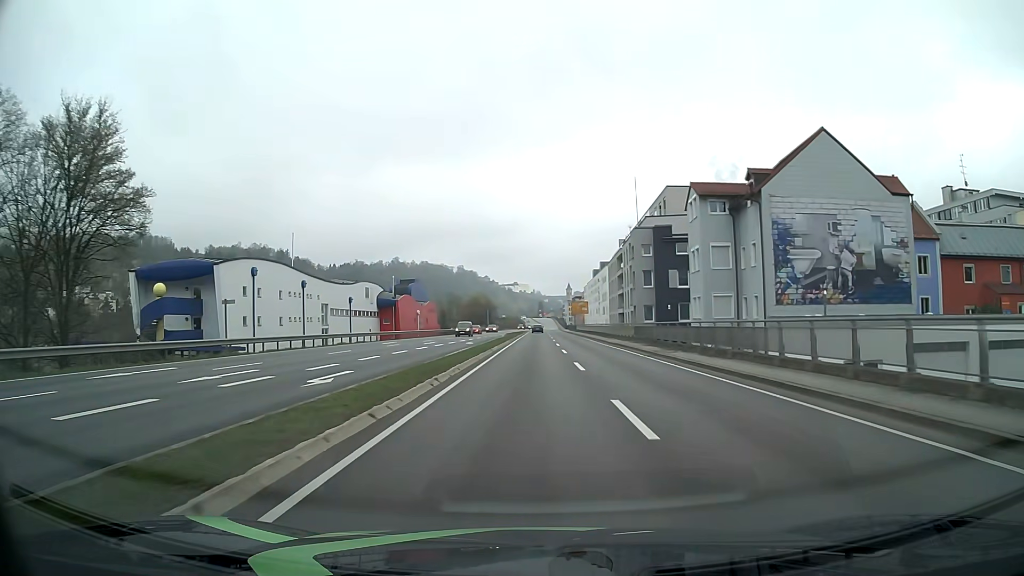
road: primary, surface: asphalt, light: Day
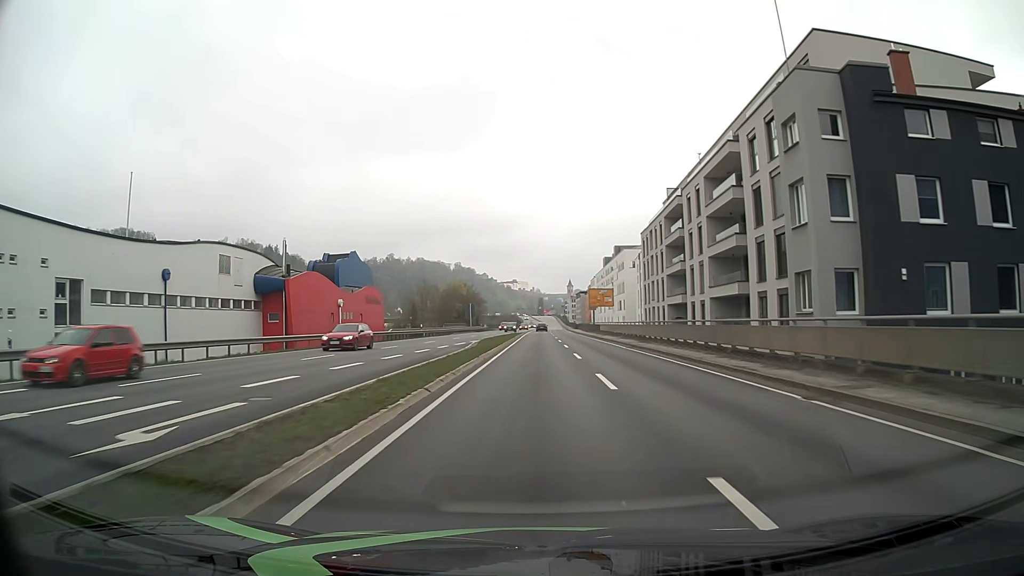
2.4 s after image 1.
(0.0, +42.3) m; 0°
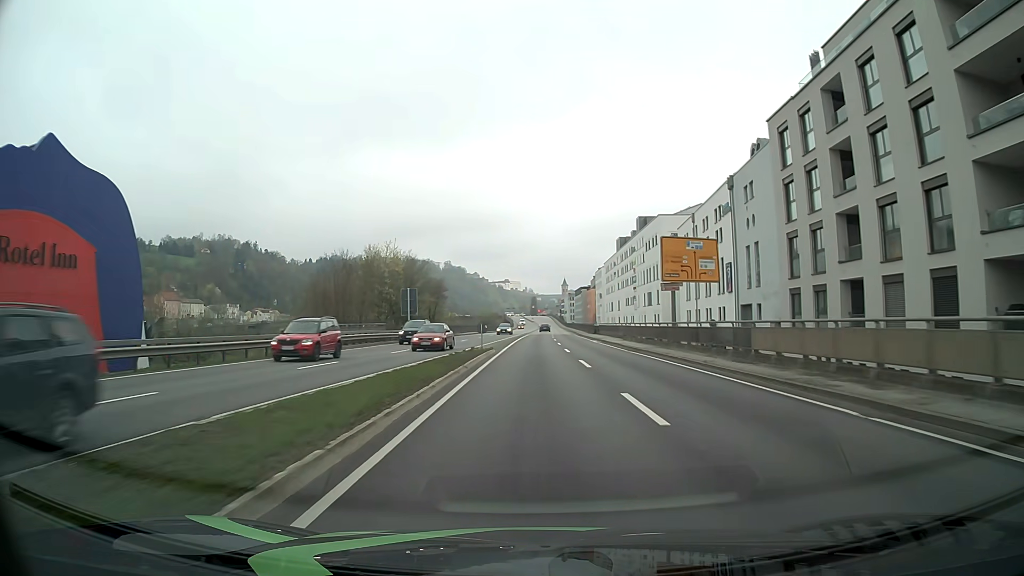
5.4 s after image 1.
(+0.5, +53.0) m; +1°
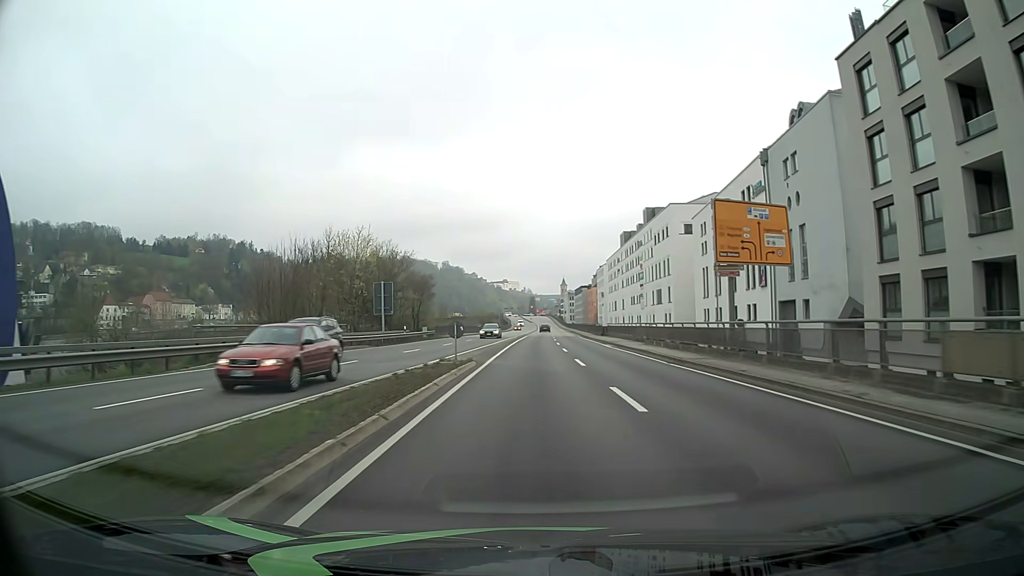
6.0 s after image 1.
(0.0, +10.6) m; 0°
